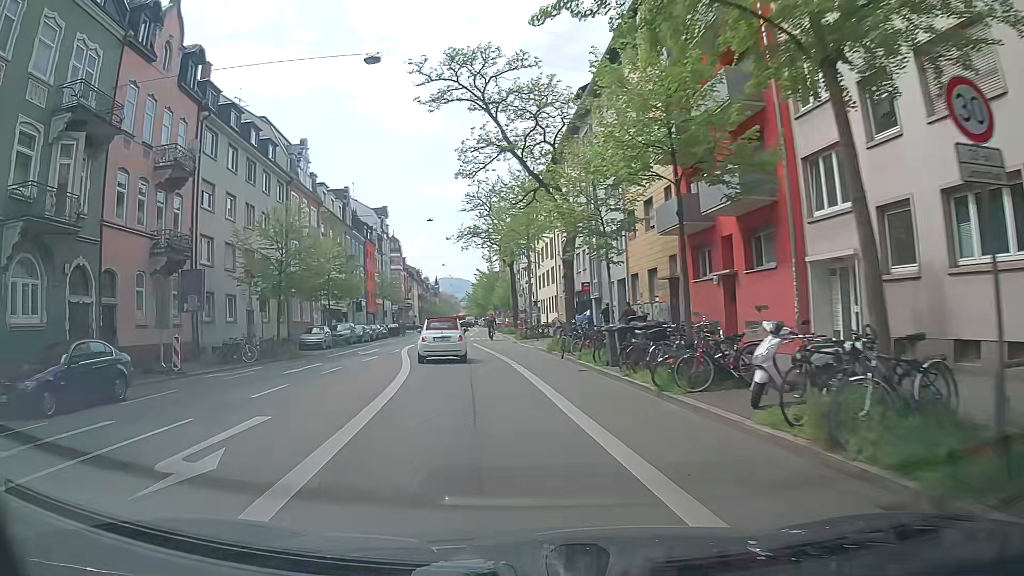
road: secondary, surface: asphalt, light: Day
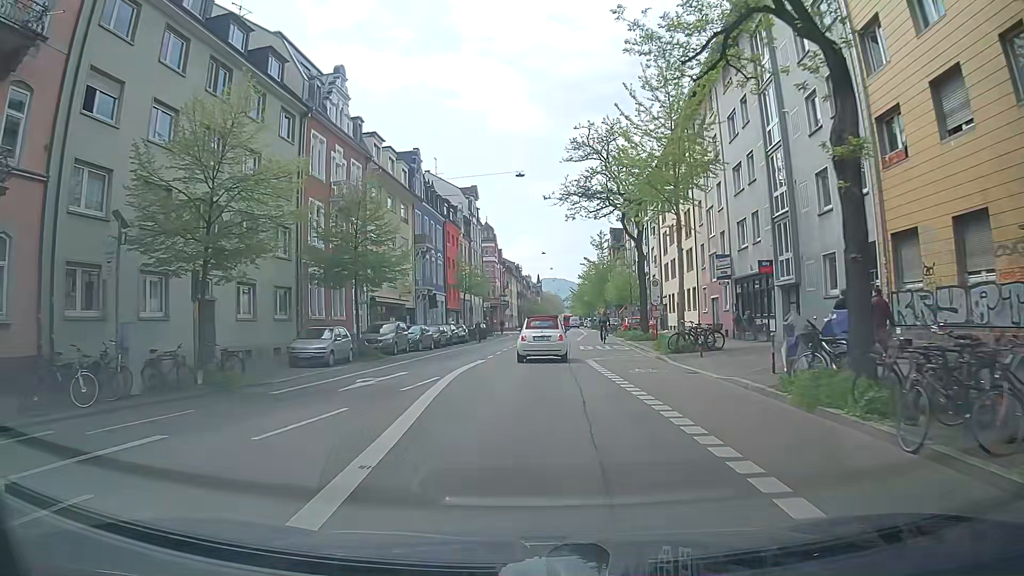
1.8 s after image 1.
(-1.2, +17.5) m; -8°
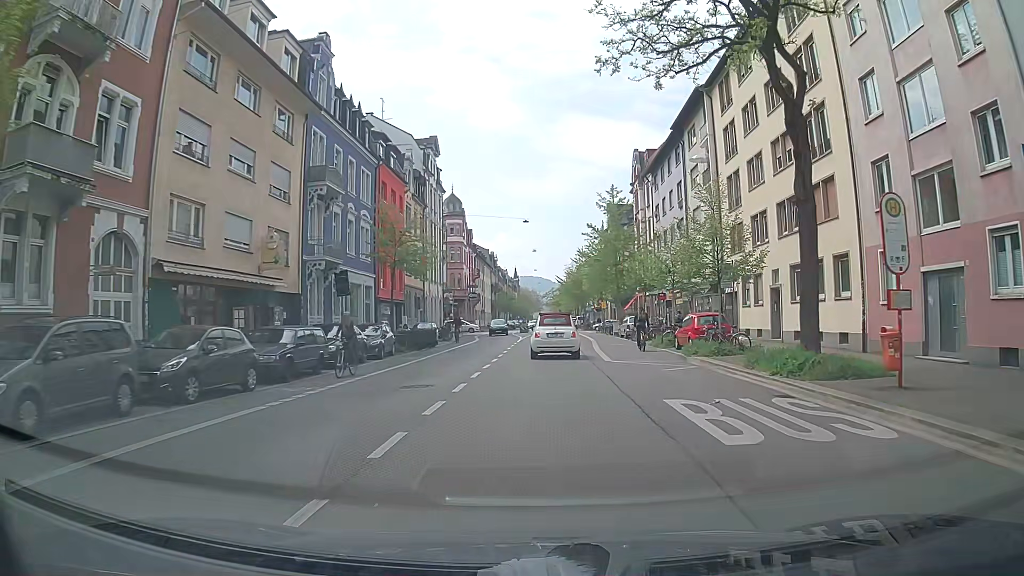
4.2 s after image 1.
(+0.1, +24.8) m; +3°
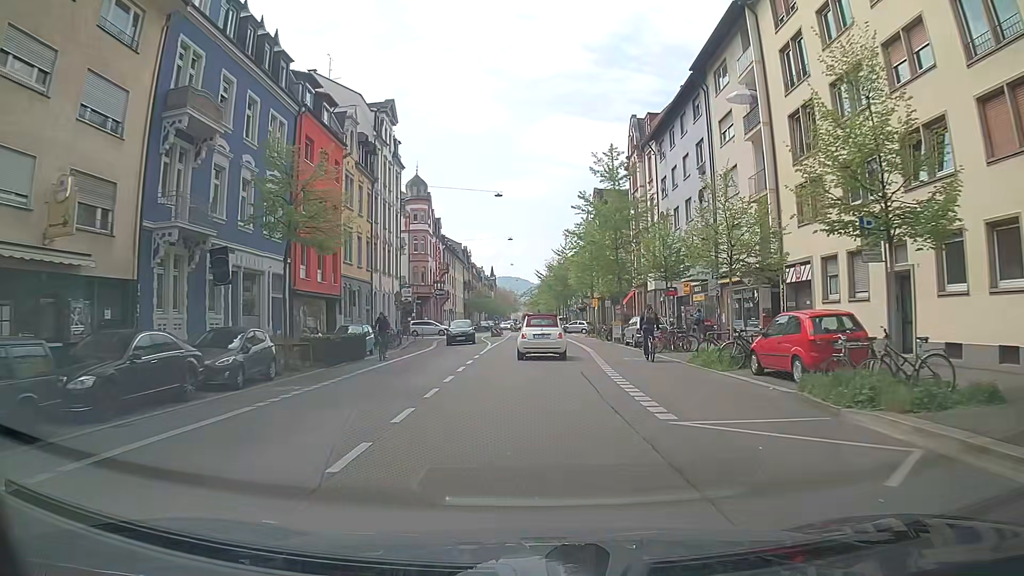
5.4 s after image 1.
(+0.2, +12.5) m; +2°
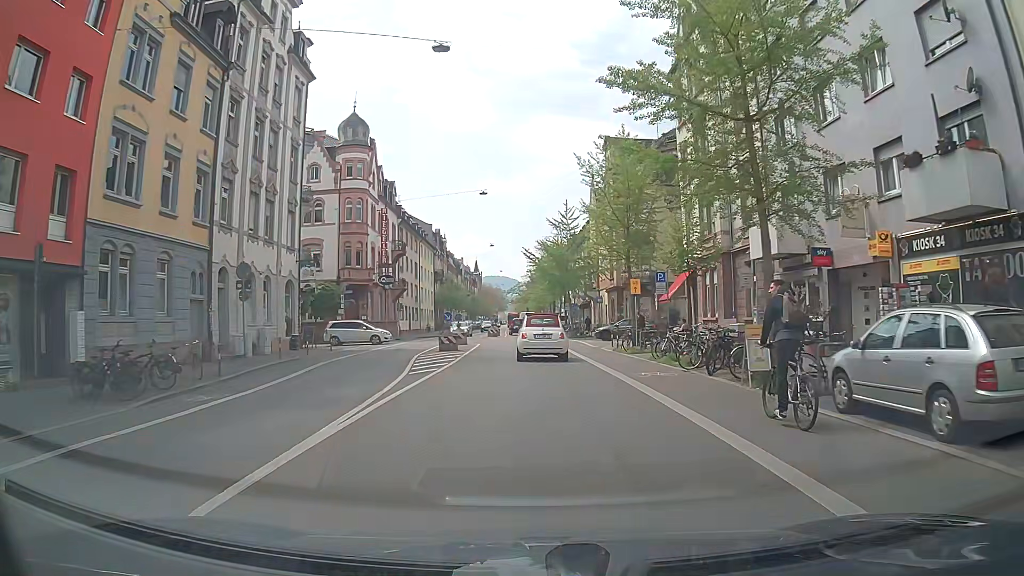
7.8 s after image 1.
(+0.1, +25.0) m; +1°
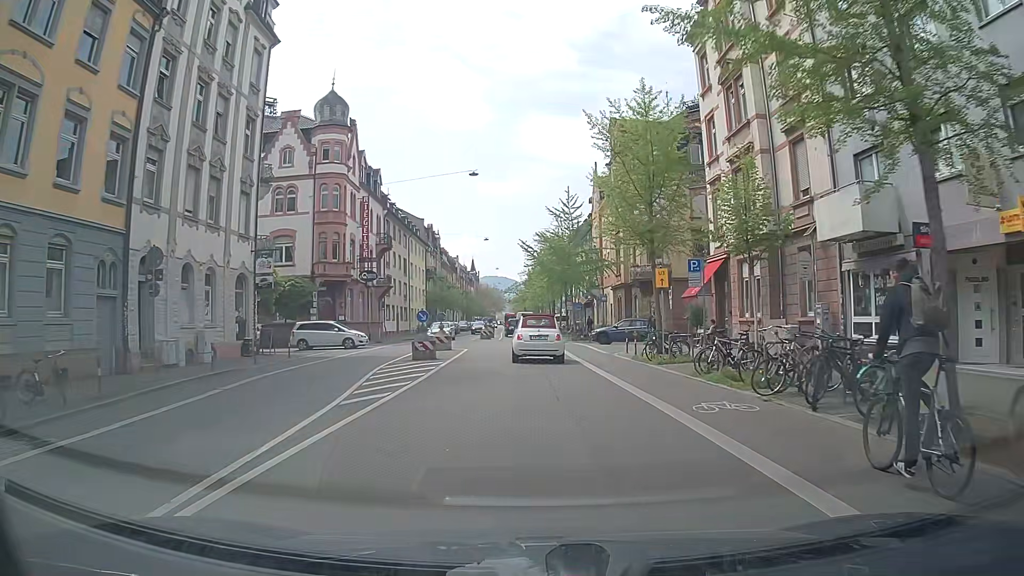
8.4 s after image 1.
(0.0, +6.0) m; 0°
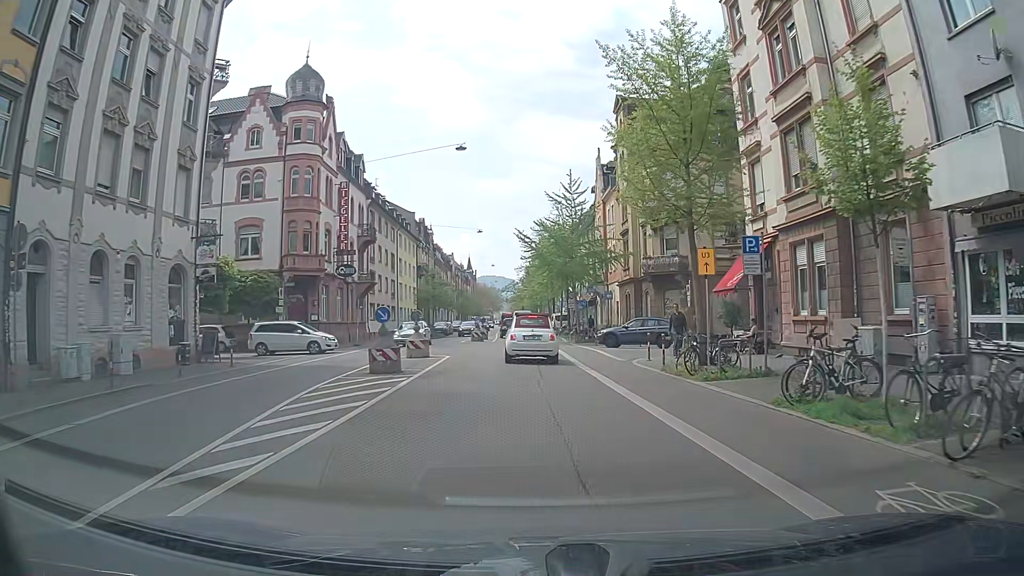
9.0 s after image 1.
(0.0, +5.8) m; +1°
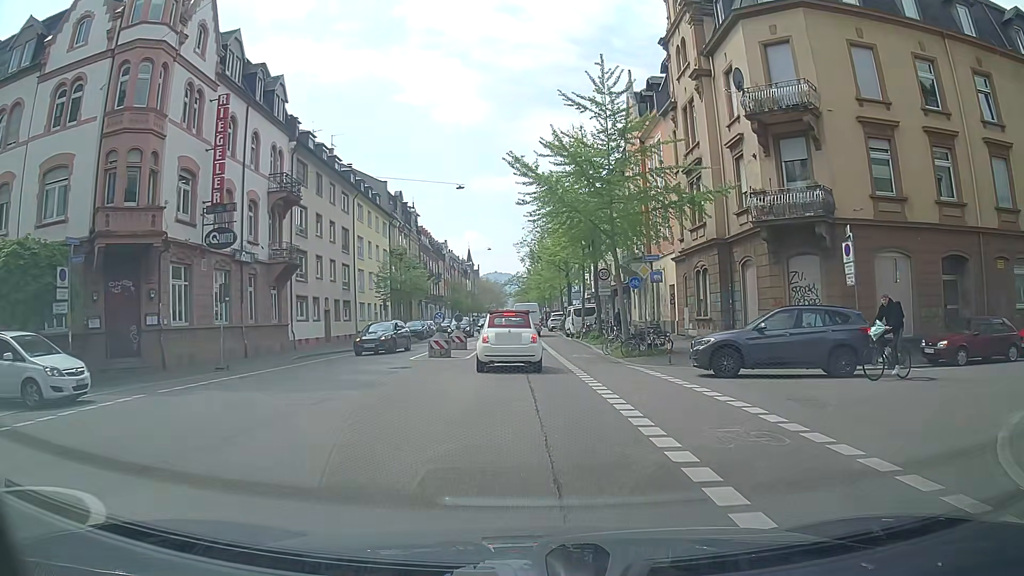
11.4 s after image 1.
(-0.2, +19.9) m; -1°
(0, +10) (0, +20) (0, +30) (-1, +40) (-2, +50) (-3, +60) (-3, +70) (-2, +80) (-2, +90) (-2, +100) m
